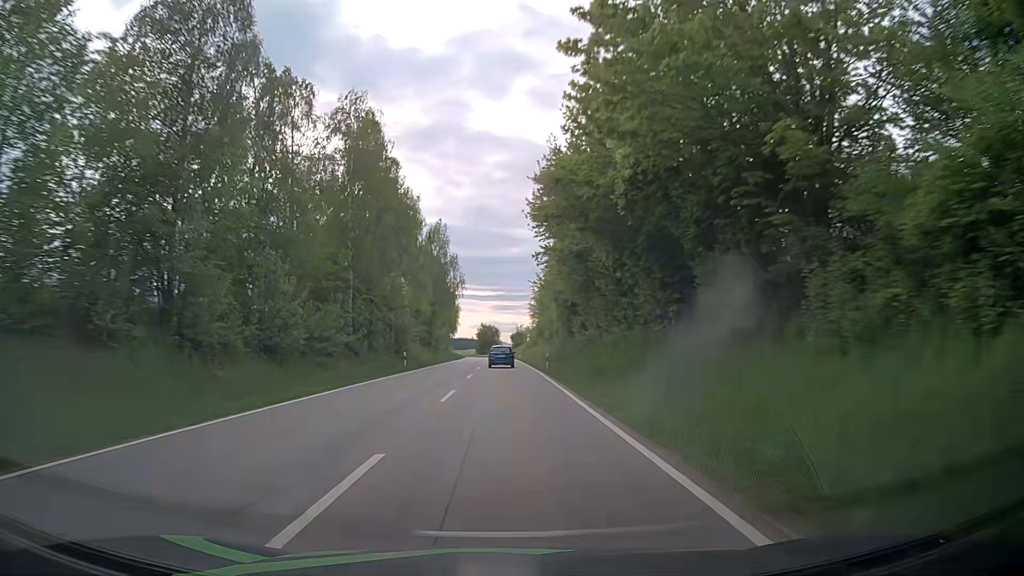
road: secondary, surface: asphalt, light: Day
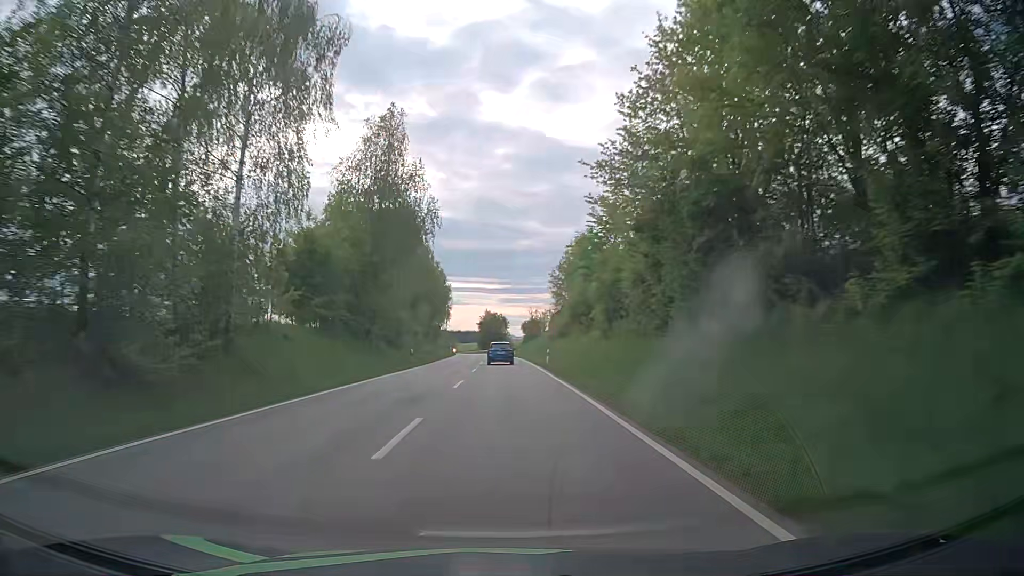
(-0.2, +44.8) m; -1°
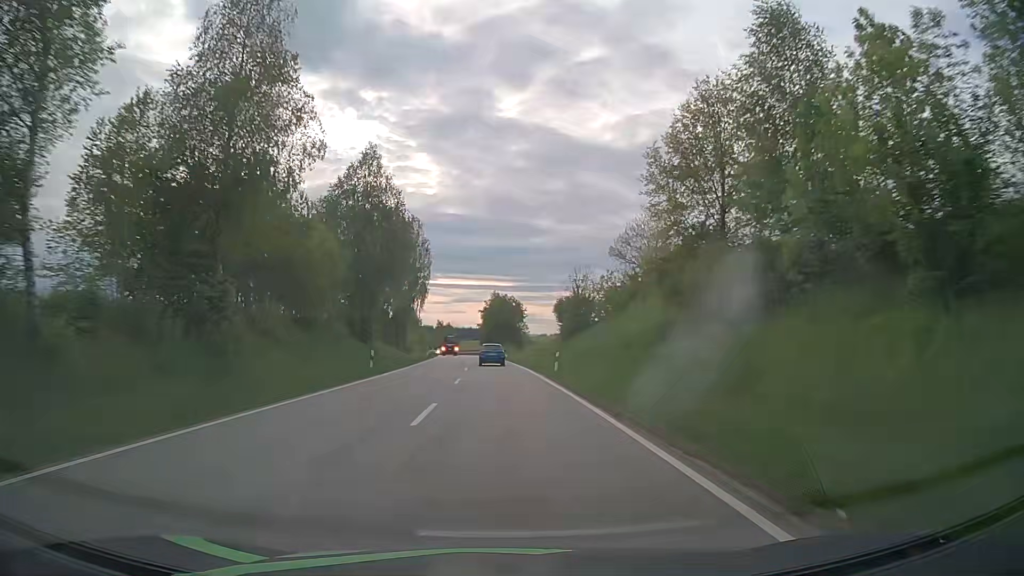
(-0.3, +56.7) m; -1°
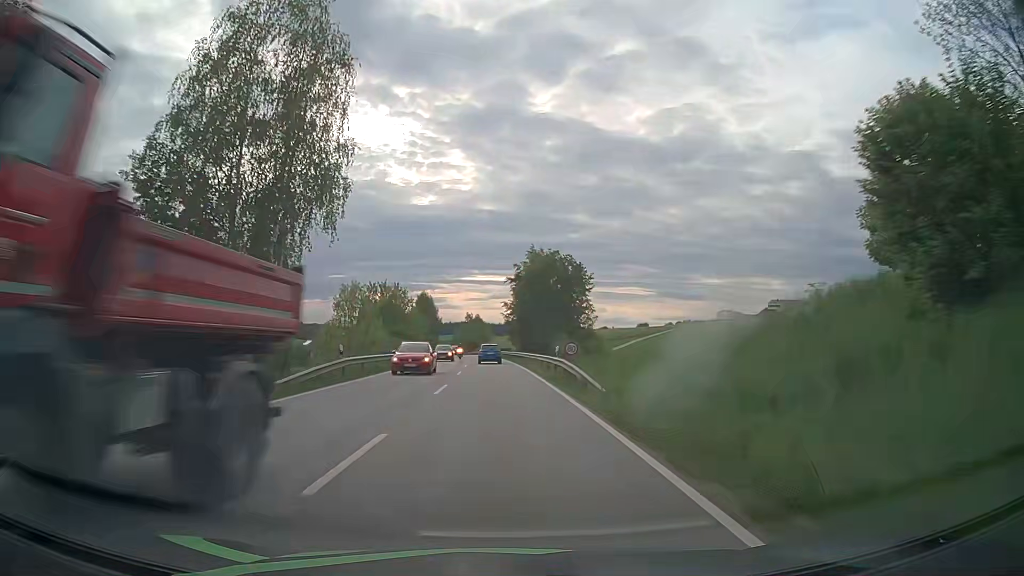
(-0.7, +53.1) m; -2°
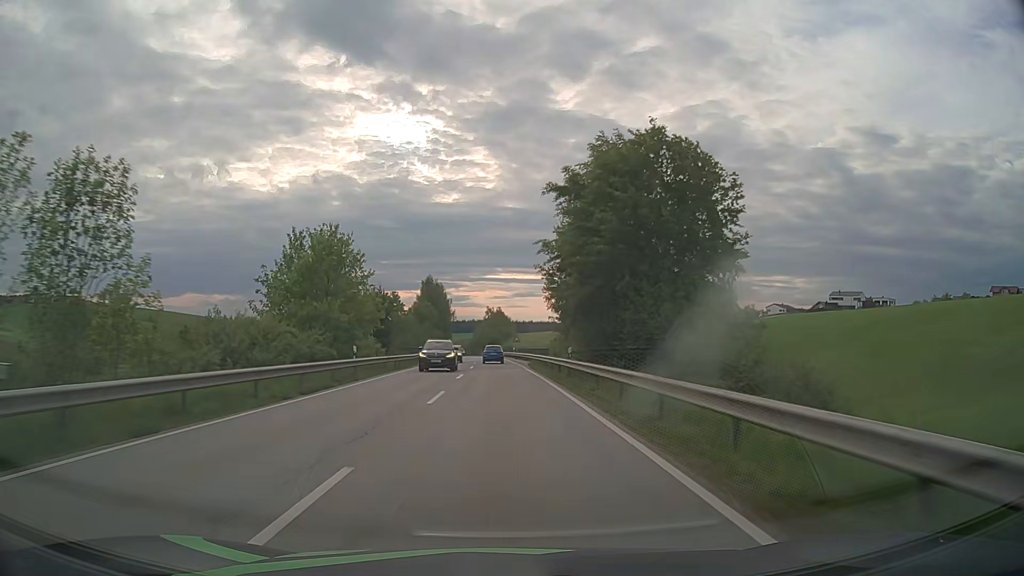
(-0.8, +38.7) m; -2°
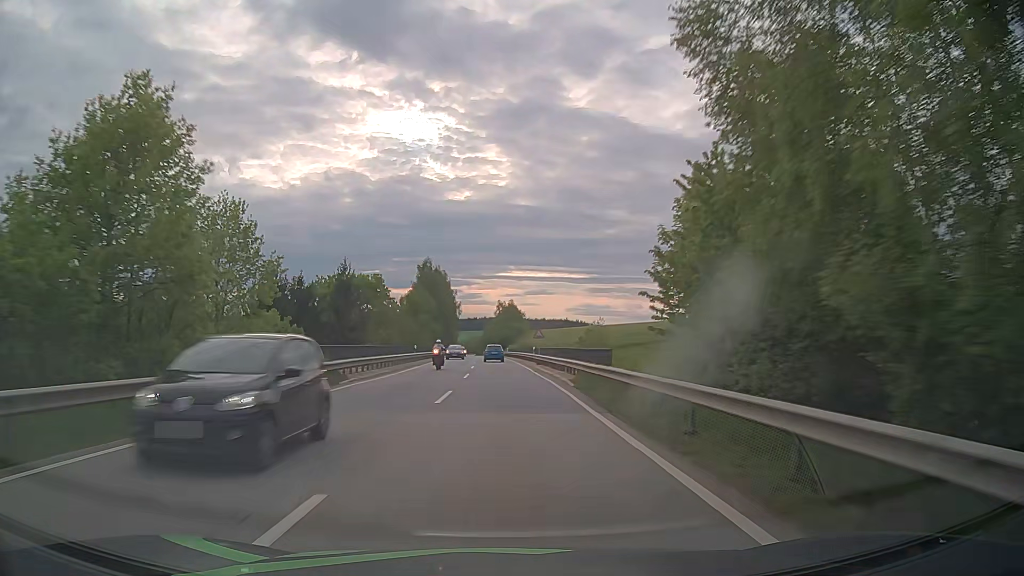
(-0.2, +25.6) m; -1°
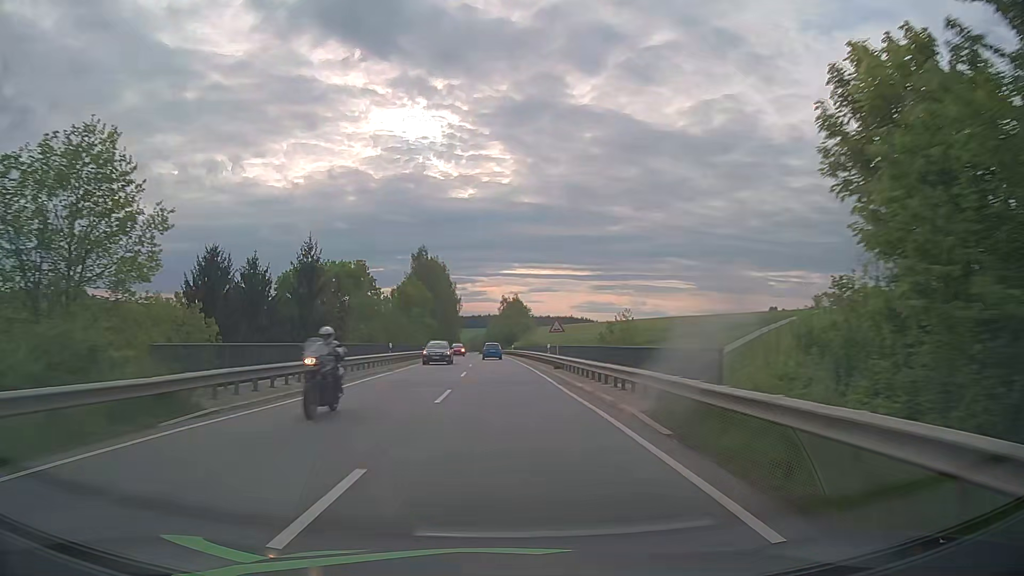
(-0.1, +12.7) m; 0°
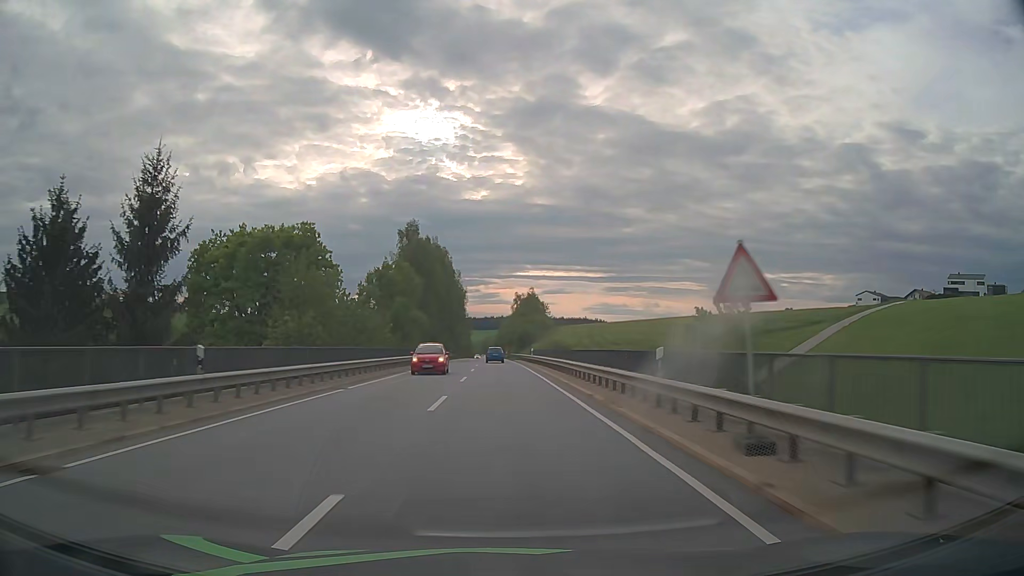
(-0.2, +25.4) m; -1°
(0, +10) (0, +20) (0, +30) (-1, +40) (-1, +50) (-1, +60) (-1, +70) (-2, +80) (-2, +90) (-2, +100) m
